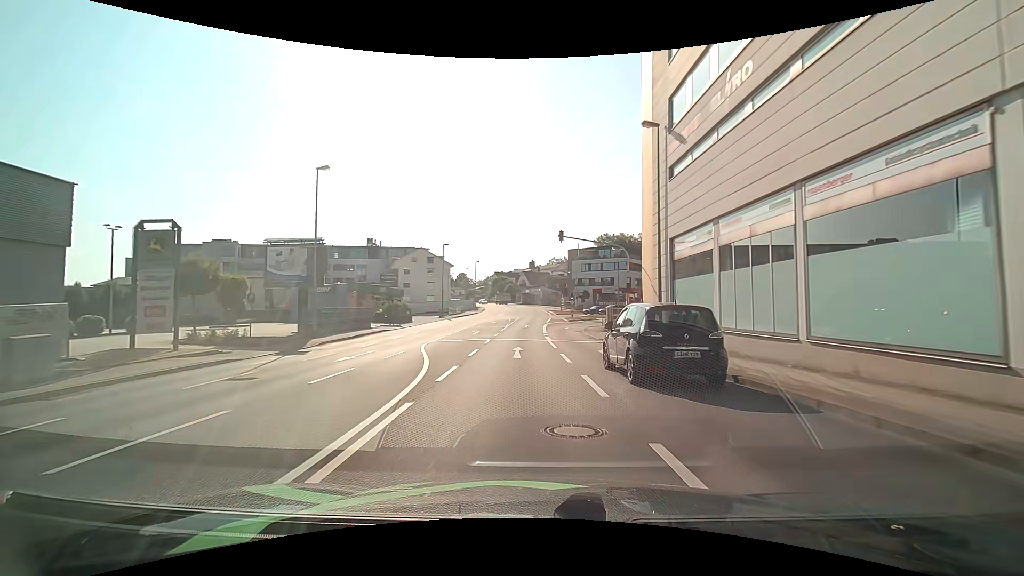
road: tertiary_link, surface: asphalt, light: Day
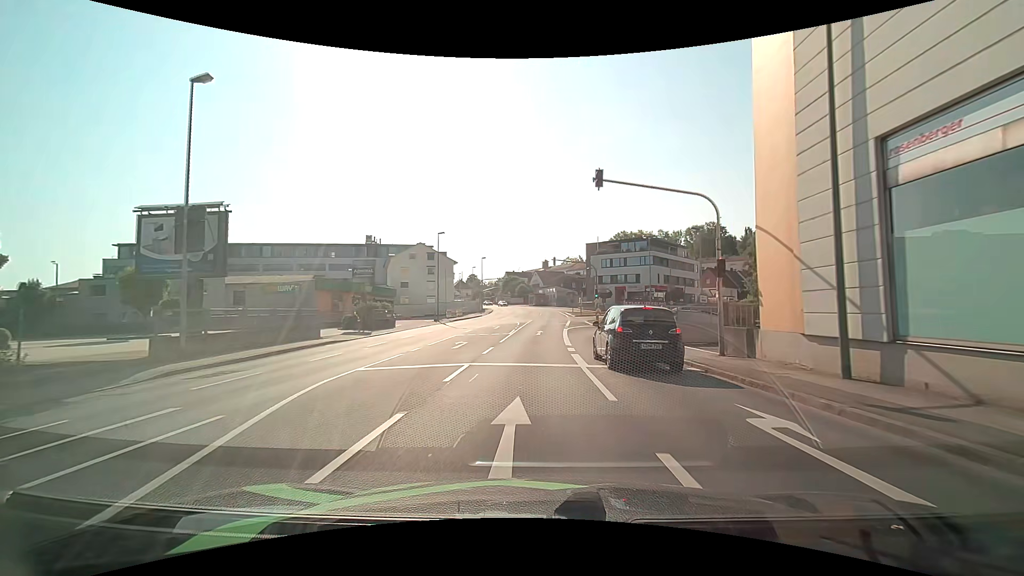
(-0.2, +12.5) m; -2°
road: tertiary
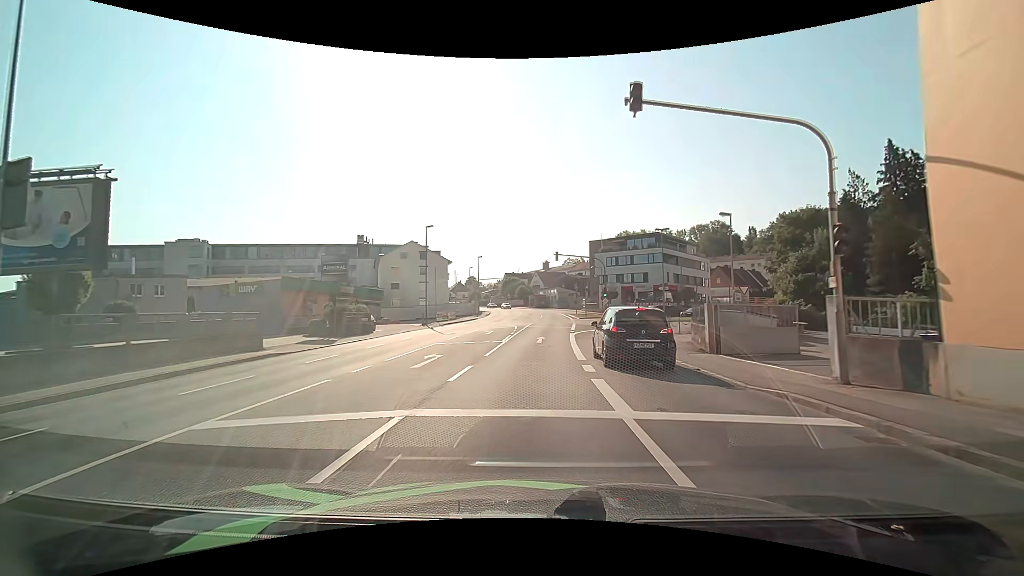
(0.0, +6.4) m; +1°
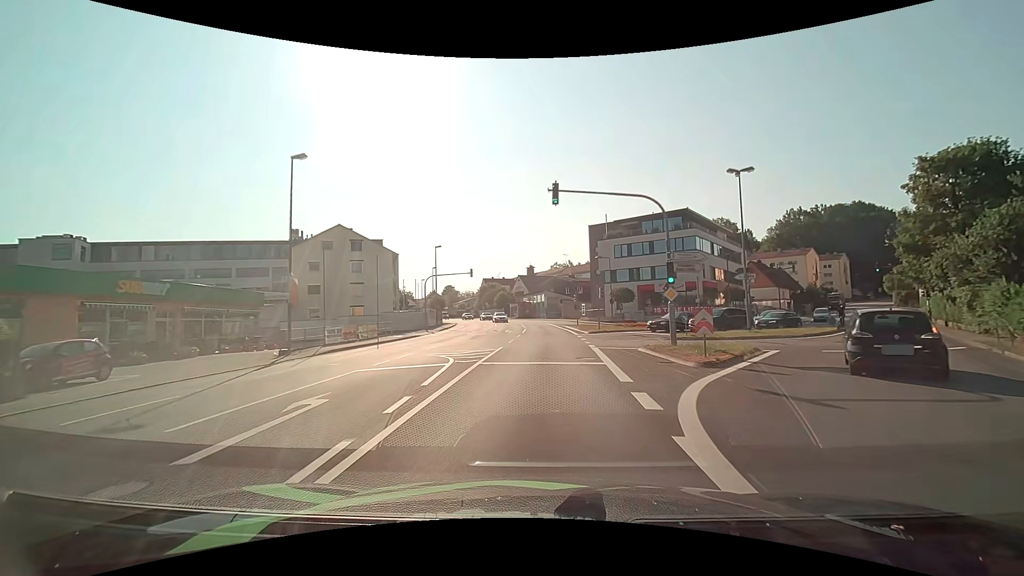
(+0.2, +26.1) m; +1°
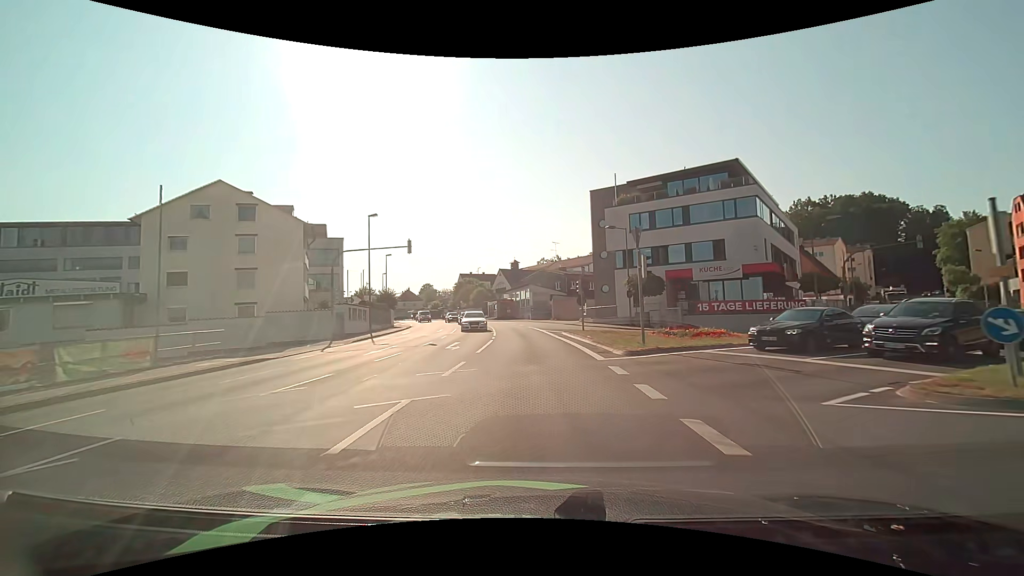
(+0.4, +20.3) m; +1°
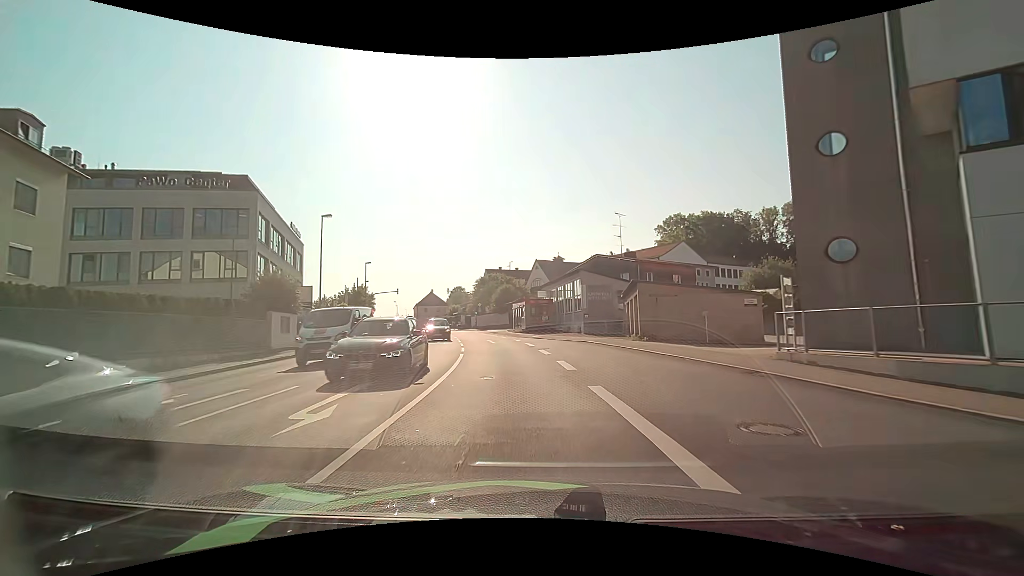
(-0.8, +33.8) m; -5°
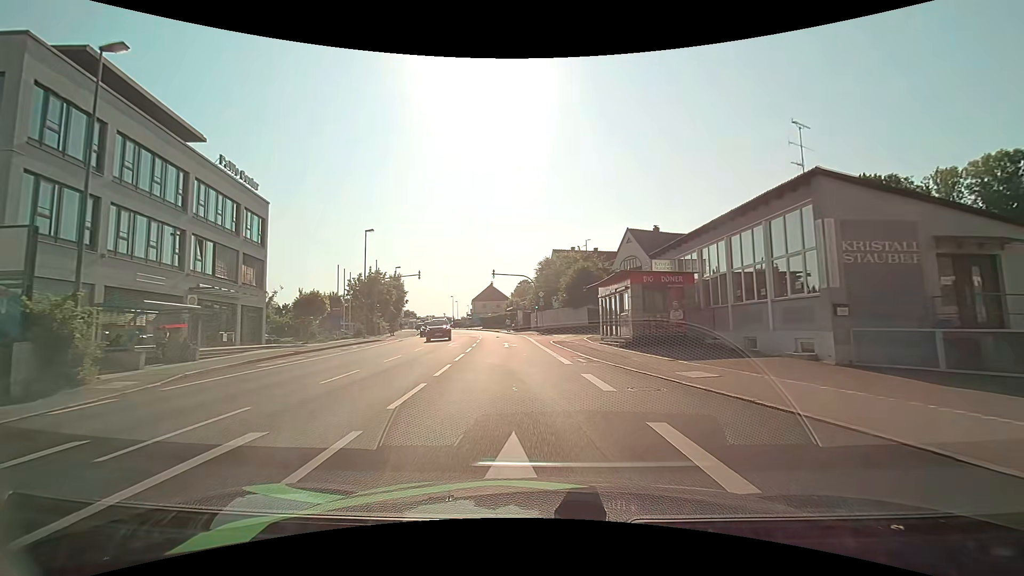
(-2.0, +27.2) m; -8°
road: tertiary_link
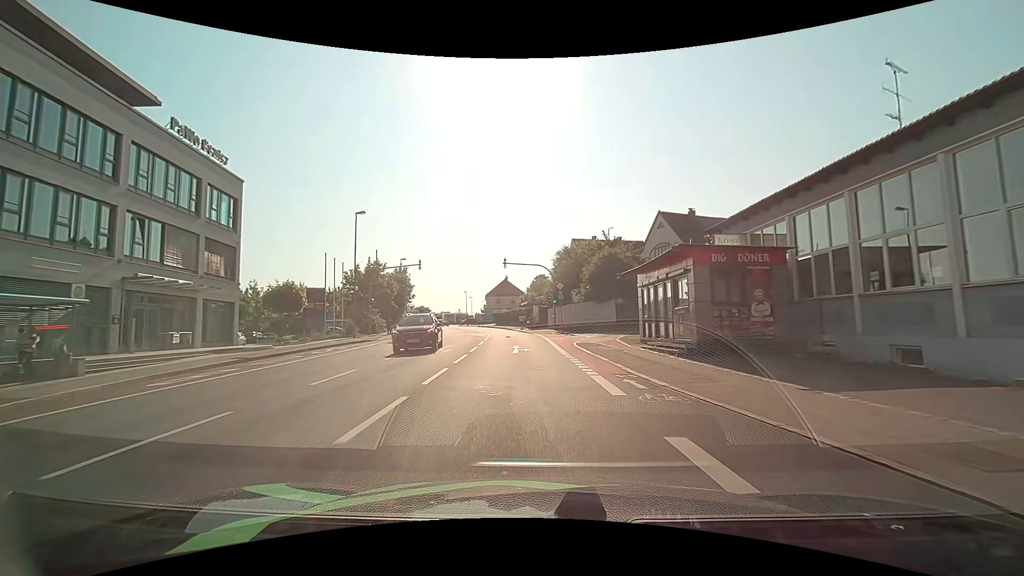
(-0.1, +6.8) m; -2°
(0, +10) (-1, +20) (-1, +30) (-2, +40) (-4, +50) (-6, +60) (-8, +69) (-10, +79) (-13, +89) (-16, +98) m
